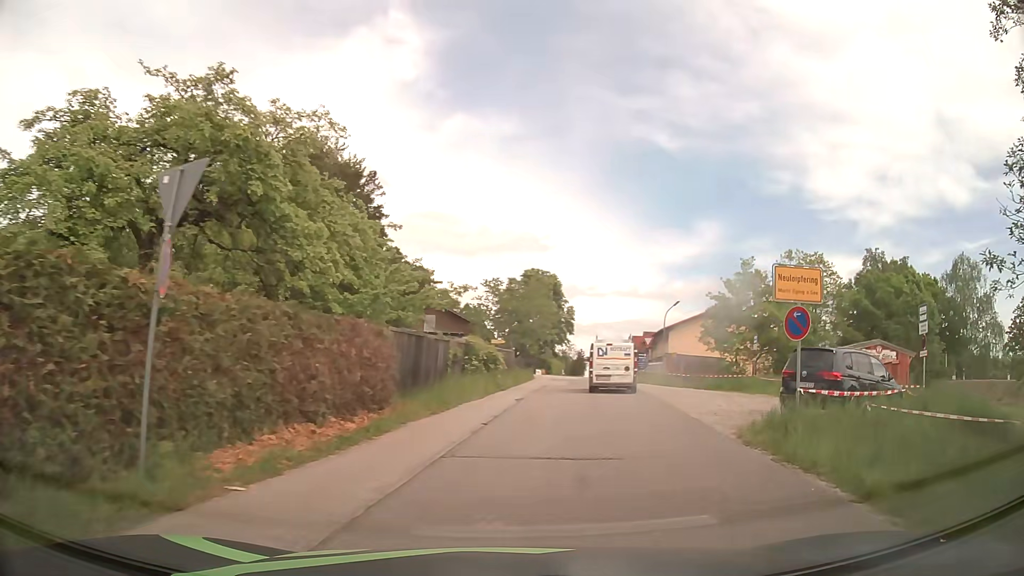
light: Day
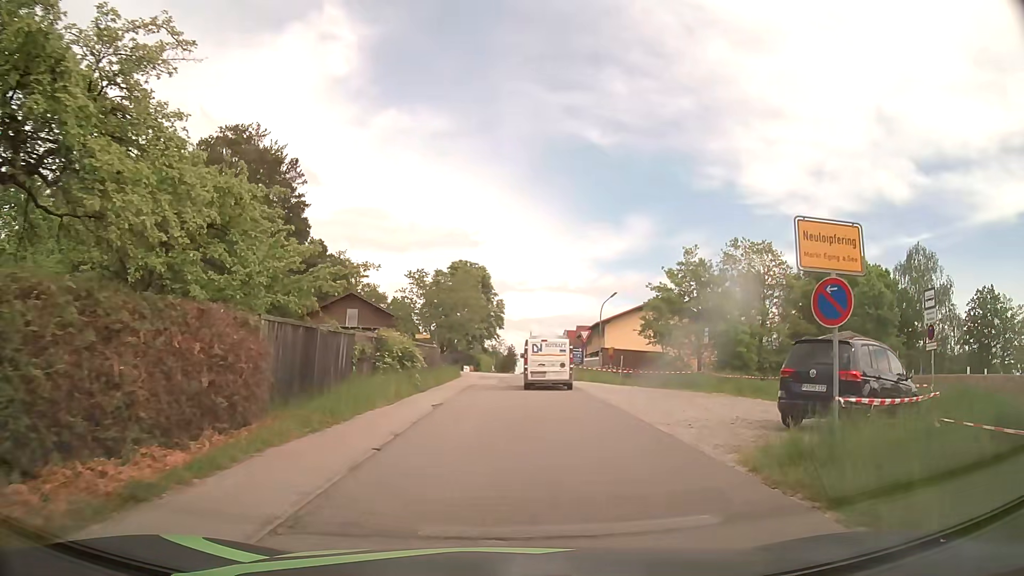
(+0.3, +4.0) m; +7°
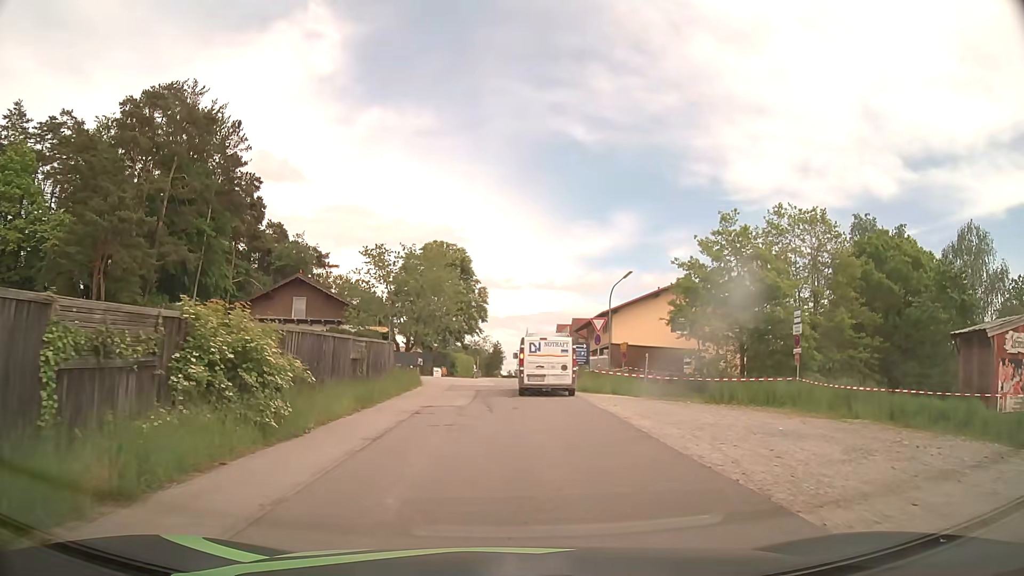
(+0.3, +14.0) m; +1°
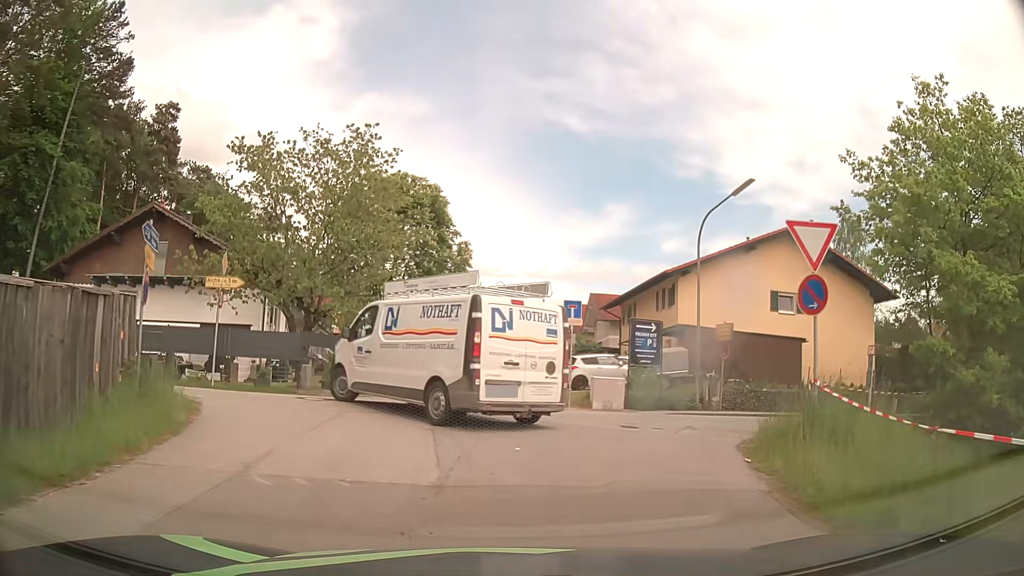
(+0.2, +23.5) m; +1°
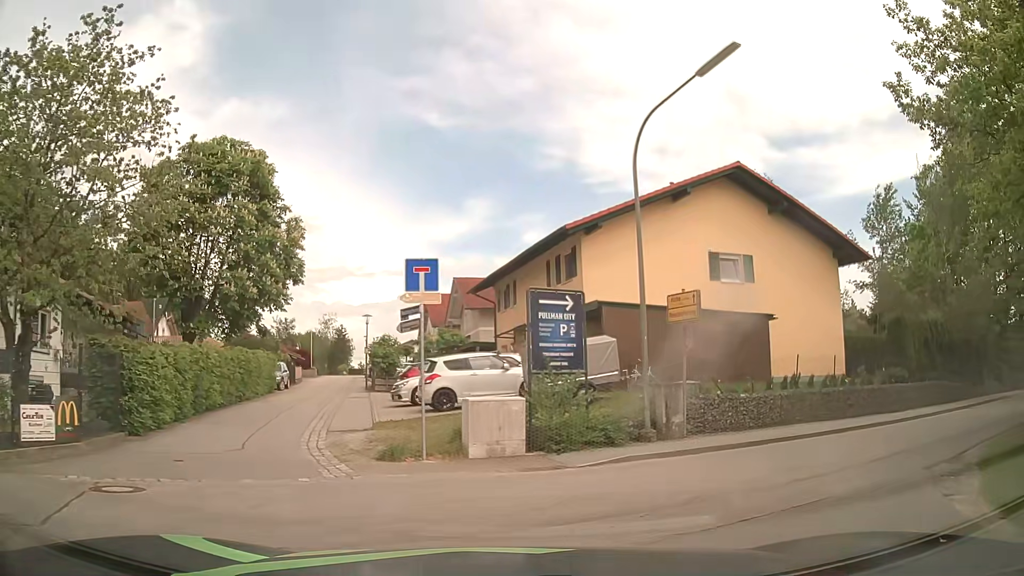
(+0.8, +10.2) m; +11°
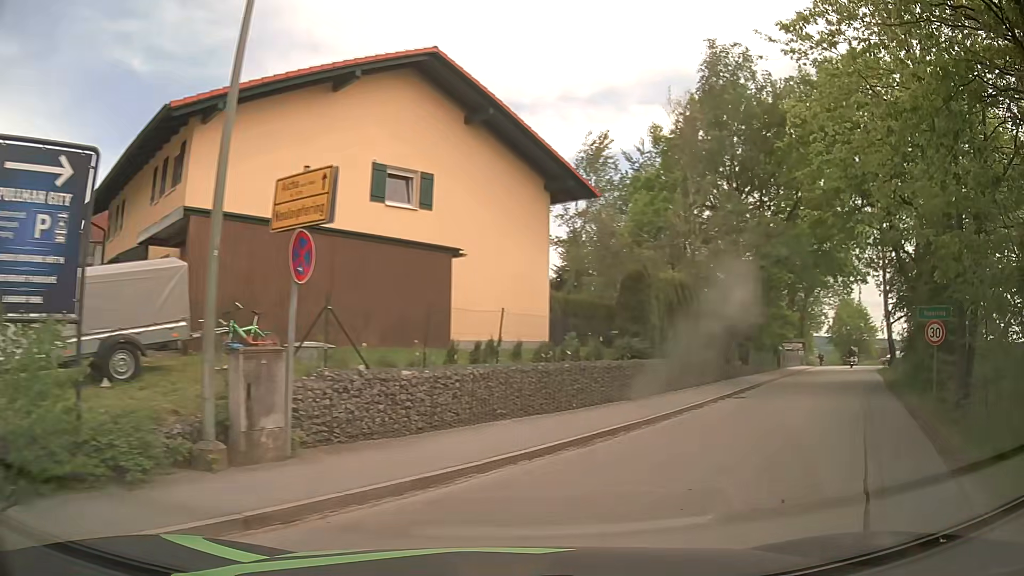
(+1.4, +7.5) m; +25°
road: unclassified
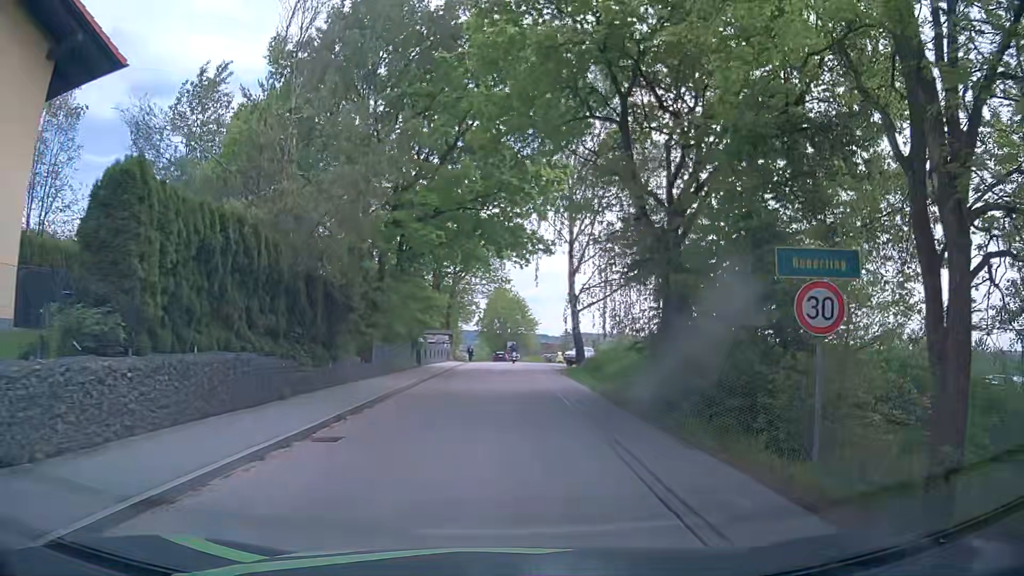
(+3.7, +10.0) m; +34°
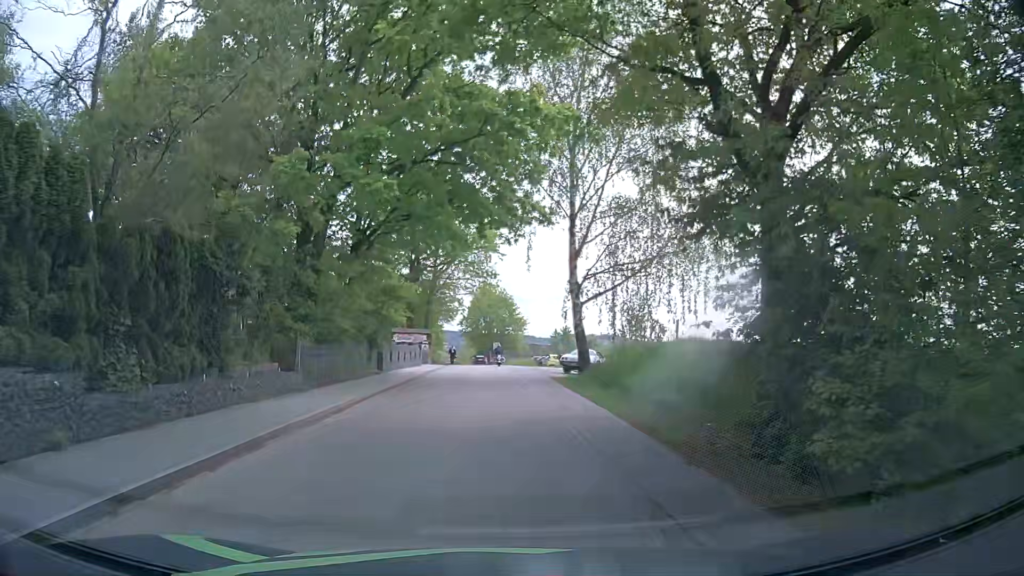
(+0.1, +7.1) m; 0°
